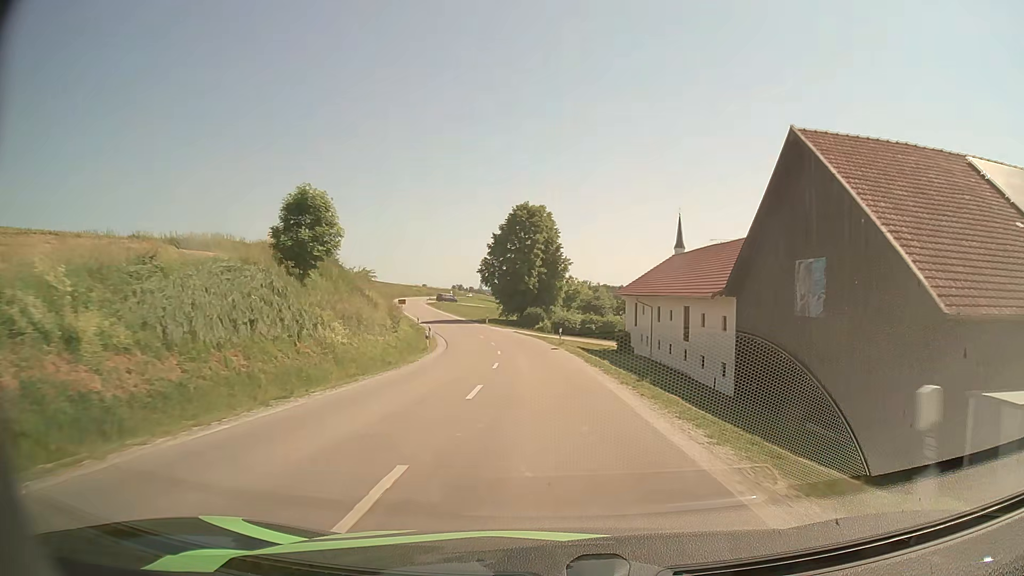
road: secondary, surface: asphalt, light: Day
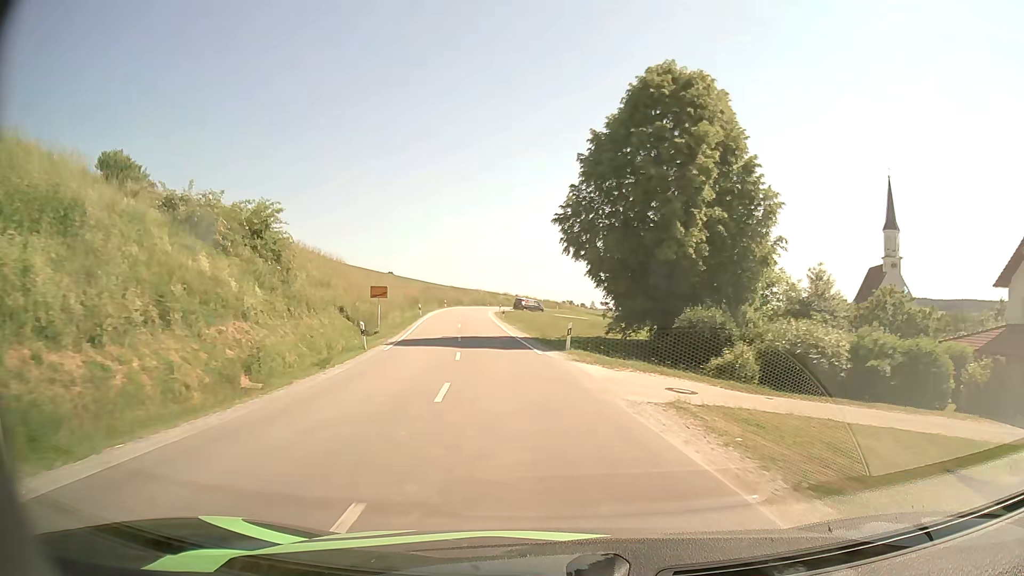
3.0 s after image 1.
(-2.7, +46.7) m; -9°
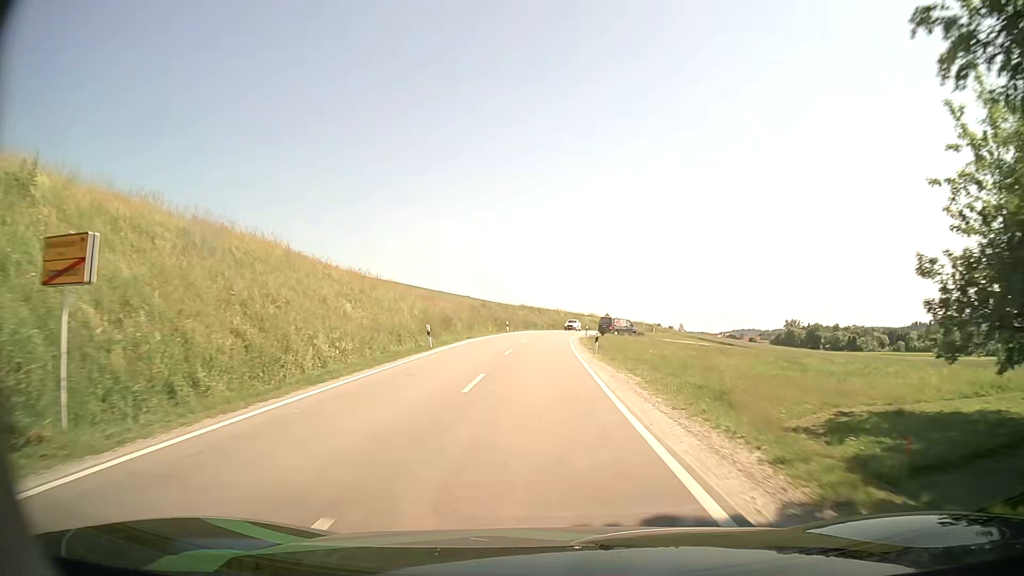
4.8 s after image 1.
(-2.1, +28.5) m; -8°
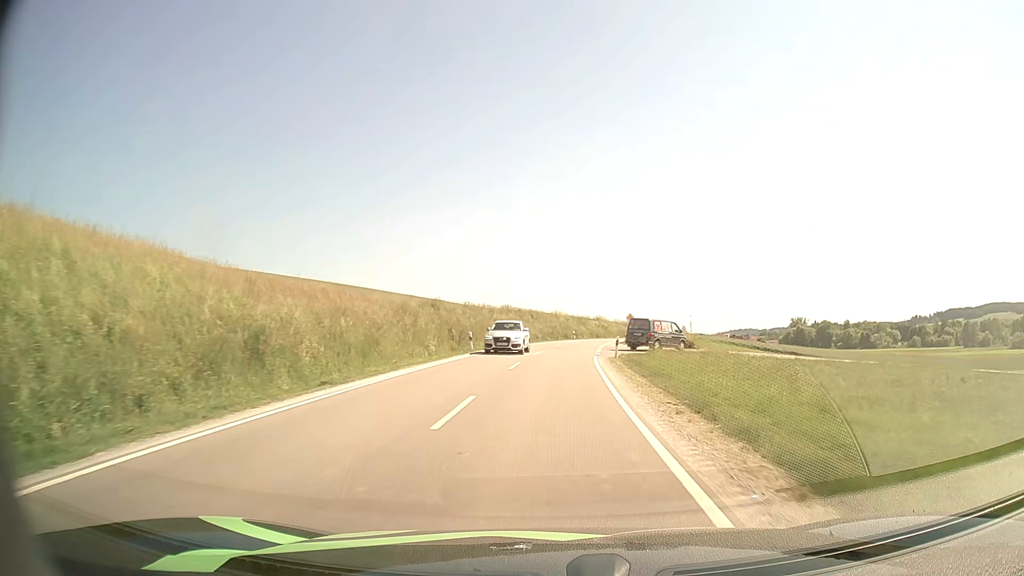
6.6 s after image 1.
(+0.1, +28.4) m; +1°
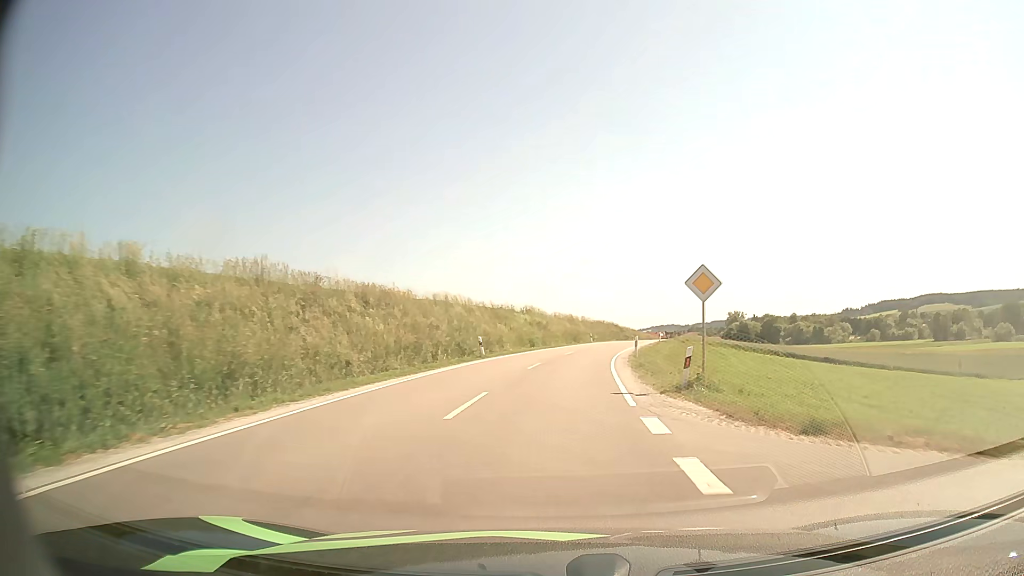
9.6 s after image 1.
(+2.0, +46.9) m; +6°
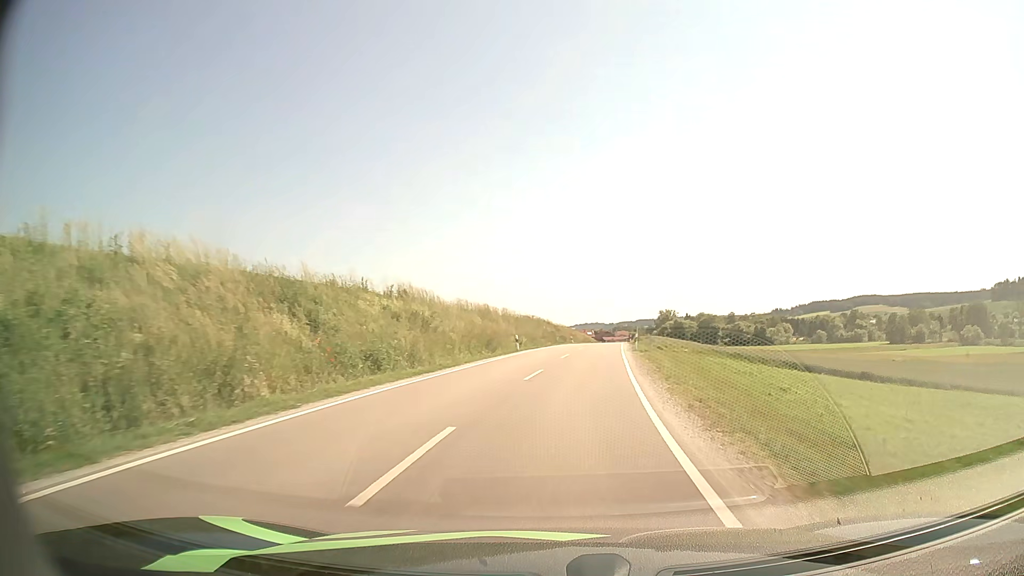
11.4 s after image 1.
(+1.5, +29.0) m; +6°
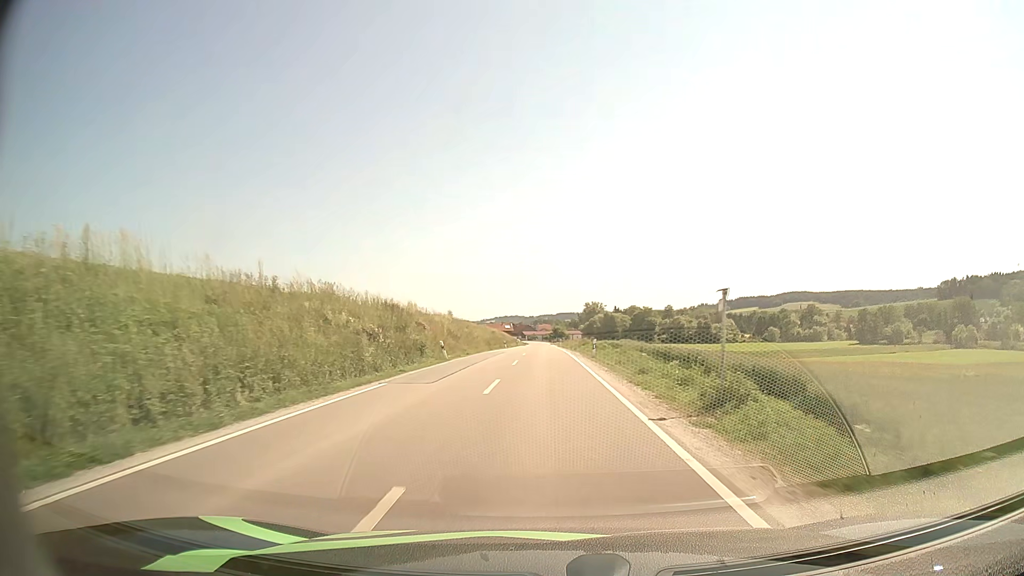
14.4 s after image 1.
(+4.1, +51.6) m; +7°
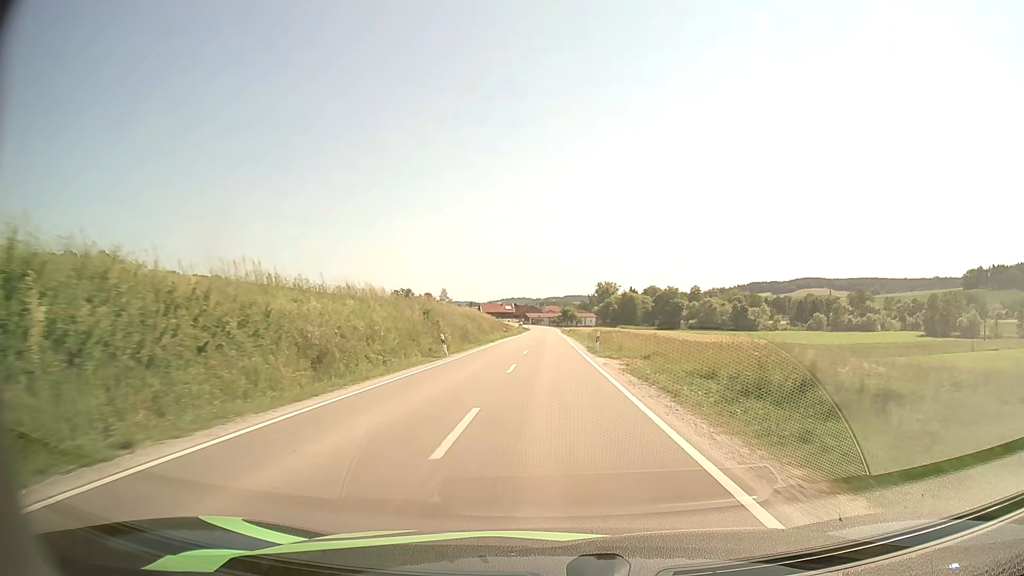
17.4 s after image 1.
(-0.4, +55.3) m; -1°
(0, +10) (0, +20) (0, +30) (0, +40) (0, +50) (0, +60) (0, +70) (0, +80) (0, +90) (+1, +100) m
